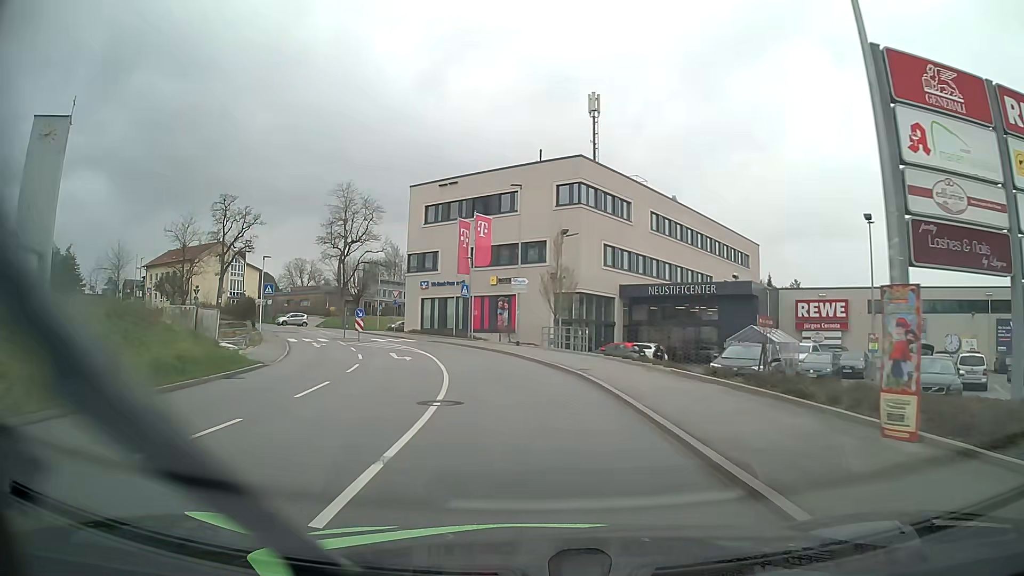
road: tertiary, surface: asphalt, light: Day
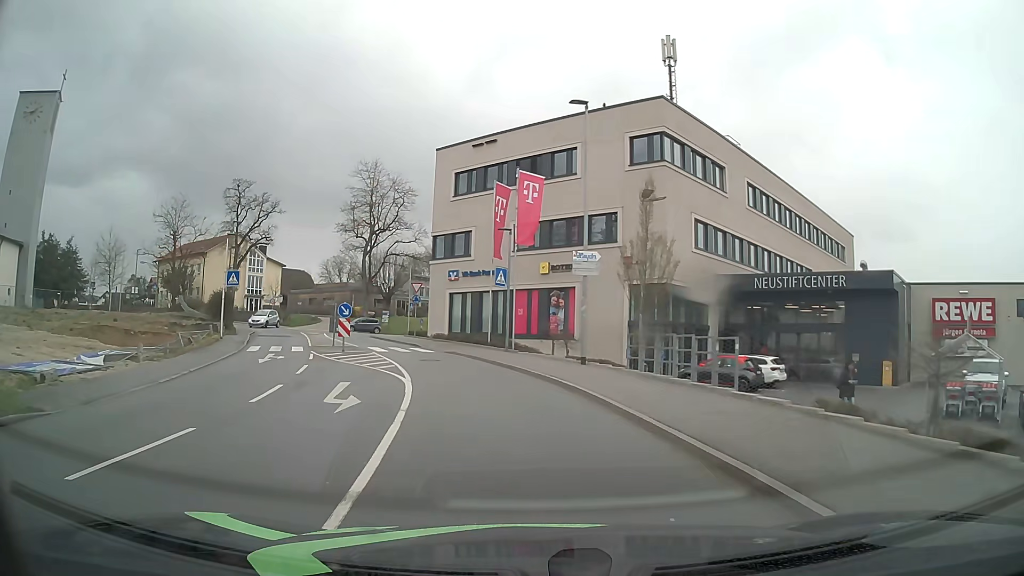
(-0.5, +13.6) m; -5°
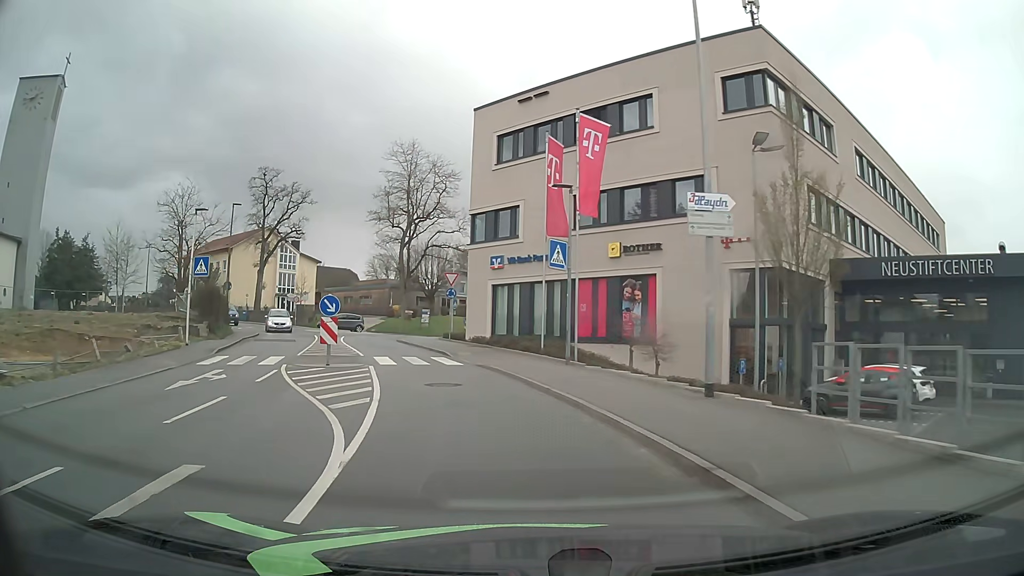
(-0.2, +9.0) m; -4°
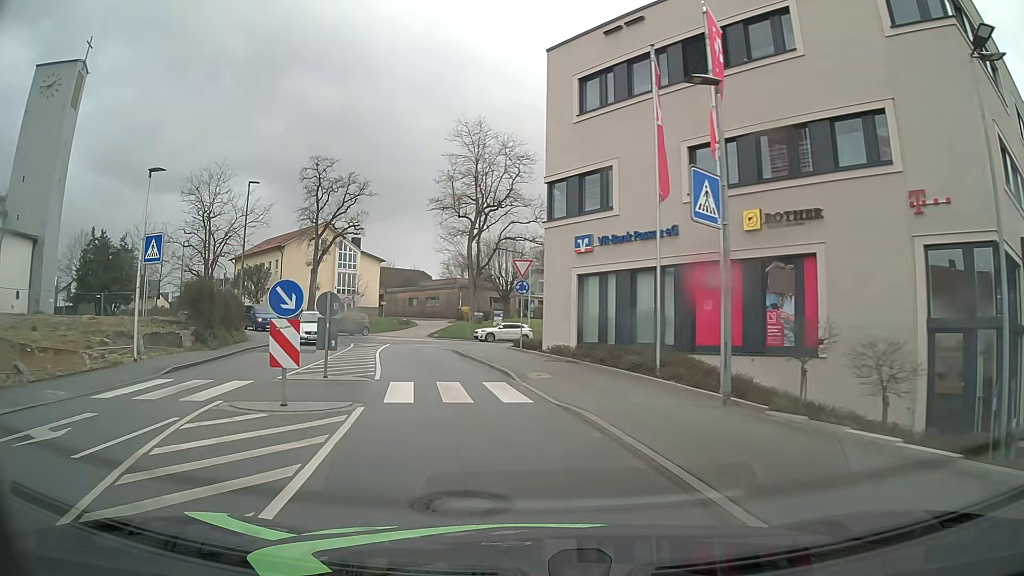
(-0.5, +8.9) m; -7°
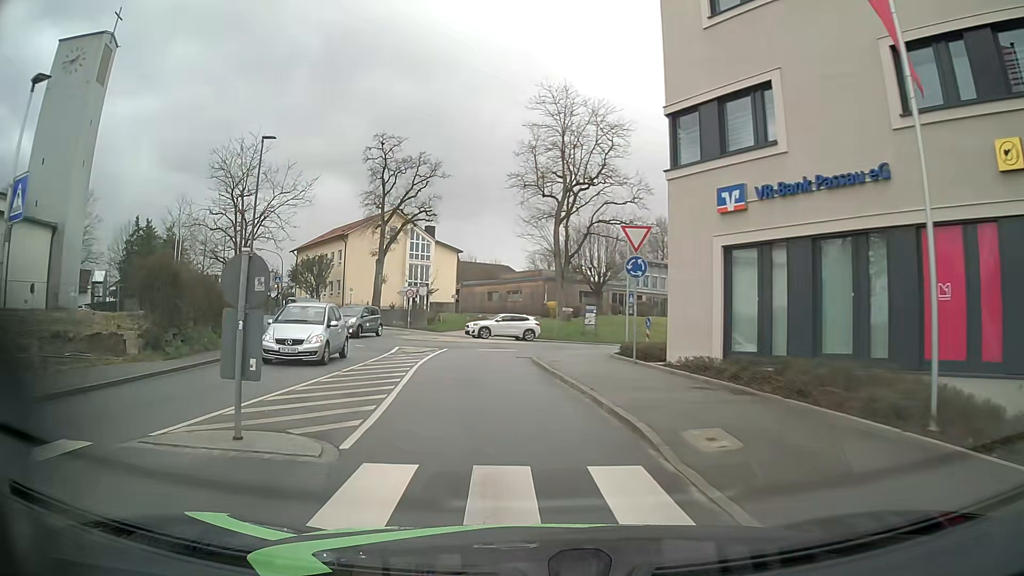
(-0.6, +8.9) m; -7°
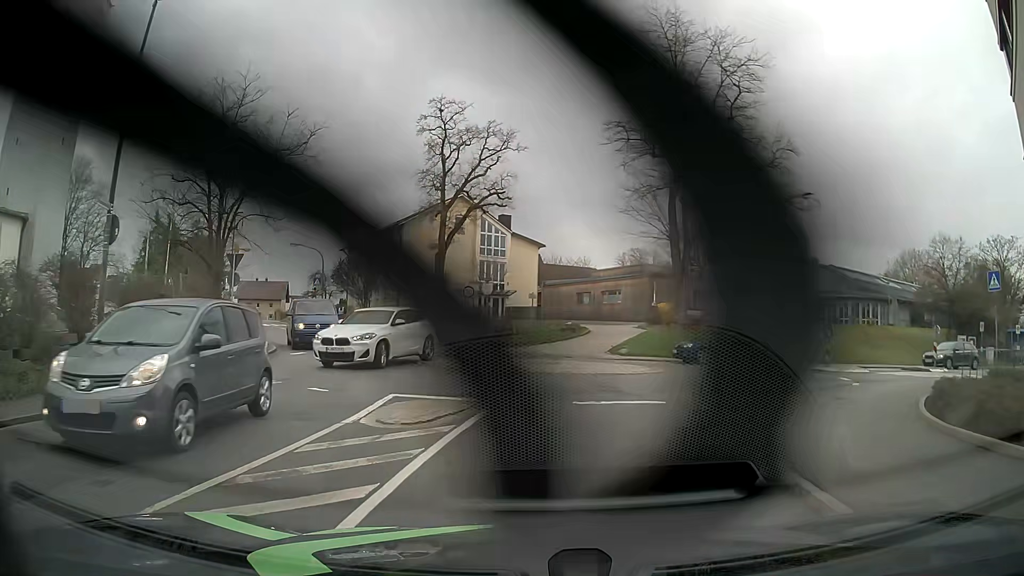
(-1.2, +13.9) m; -7°
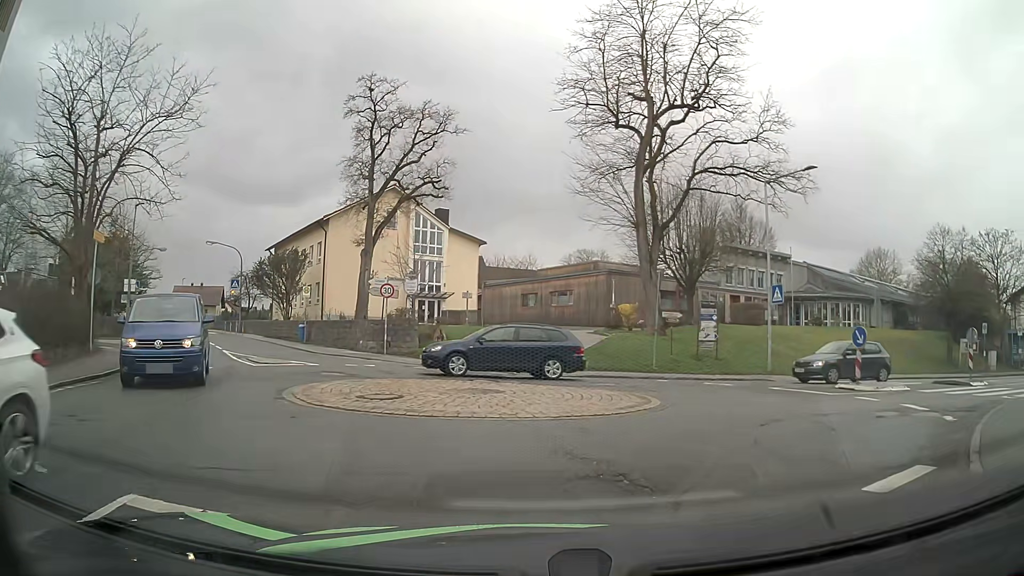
(+0.1, +6.5) m; +7°
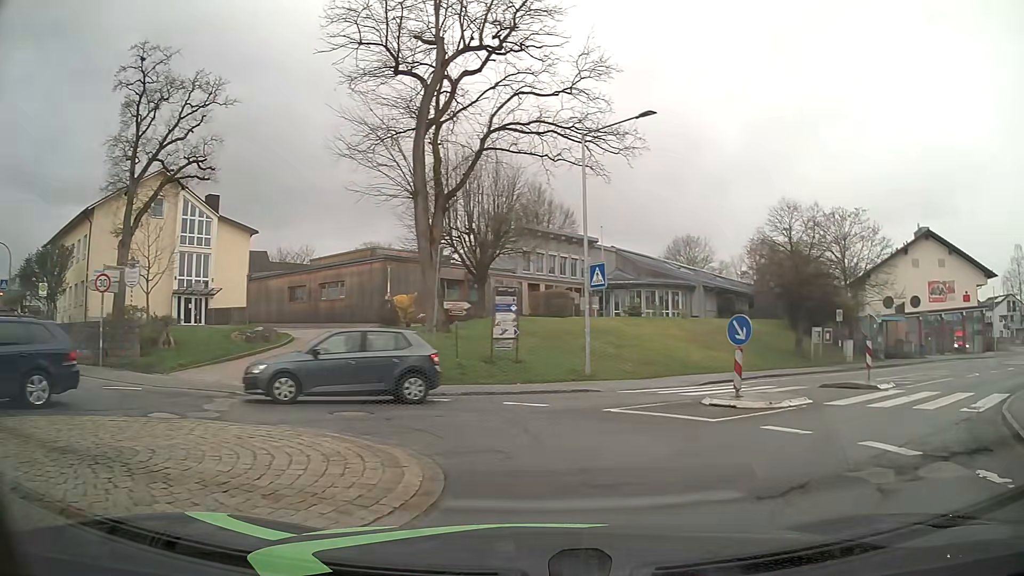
(+0.7, +6.5) m; +17°
